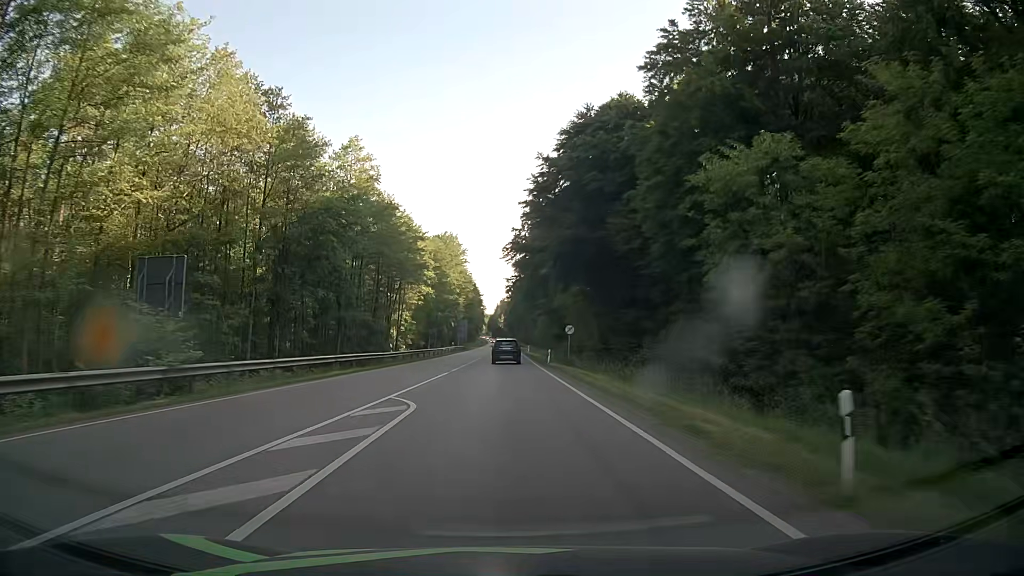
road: secondary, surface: asphalt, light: Day
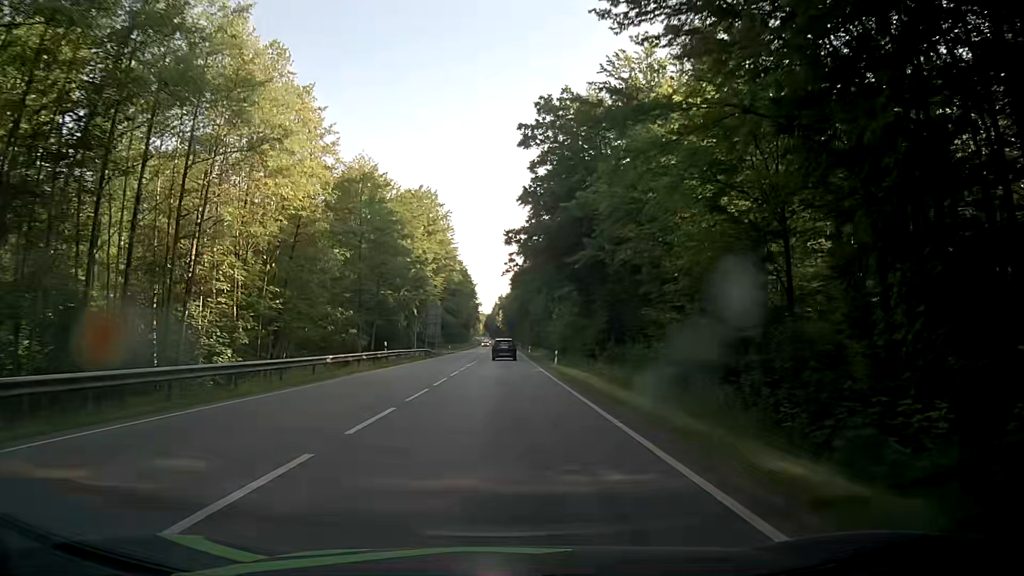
(-0.3, +53.1) m; -1°
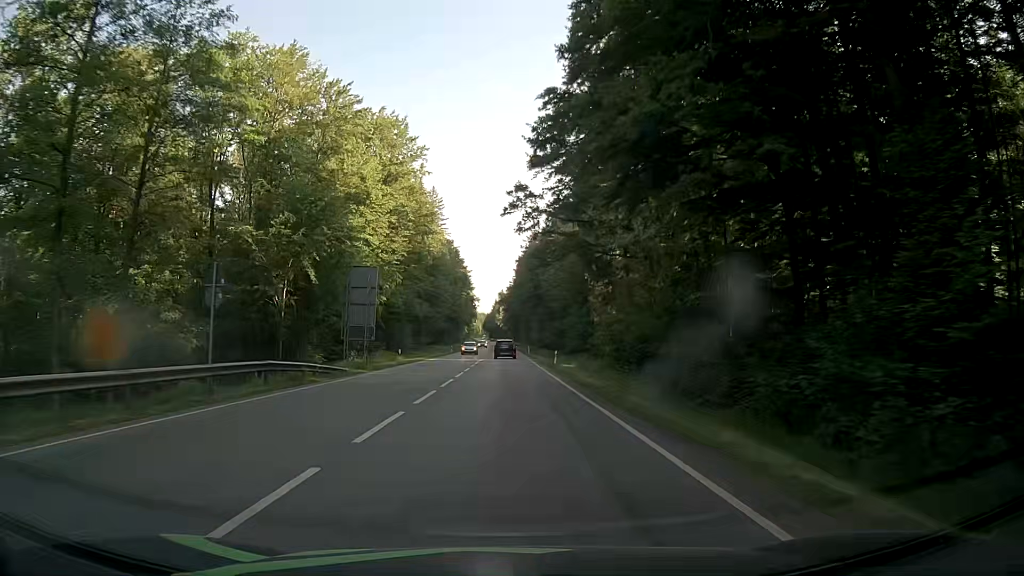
(+0.3, +42.9) m; +1°
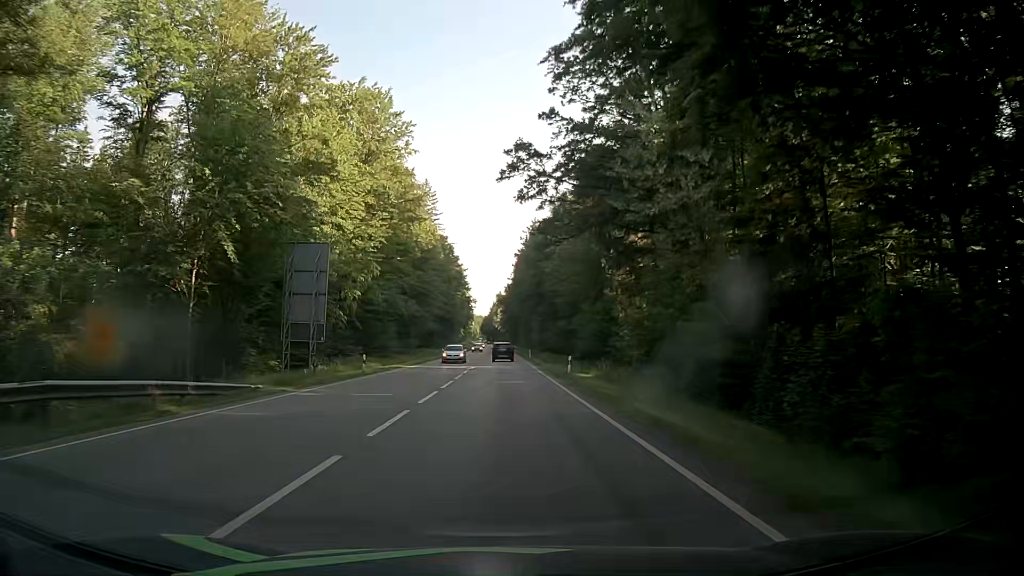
(0.0, +10.9) m; +1°
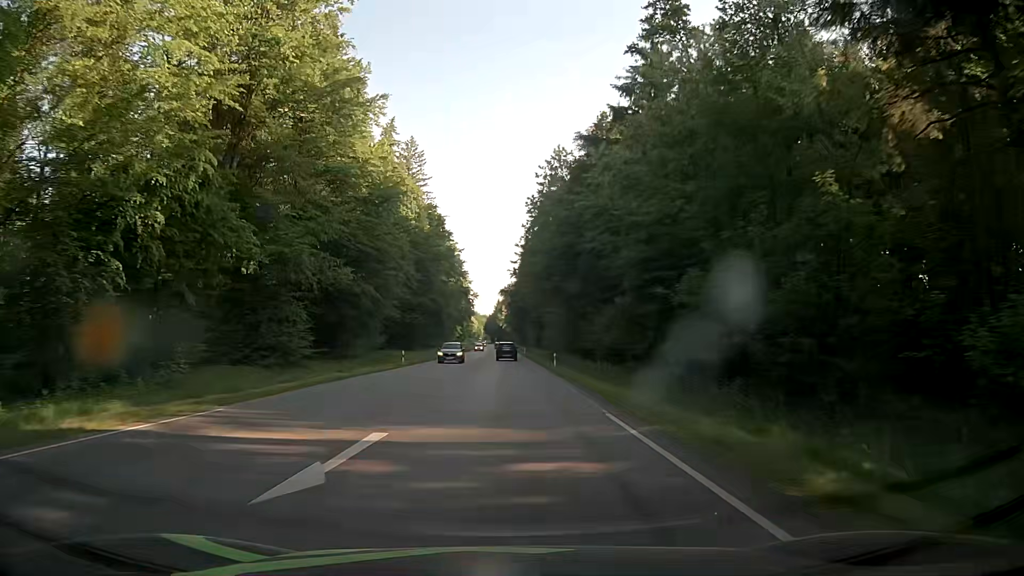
(-0.4, +34.5) m; -2°
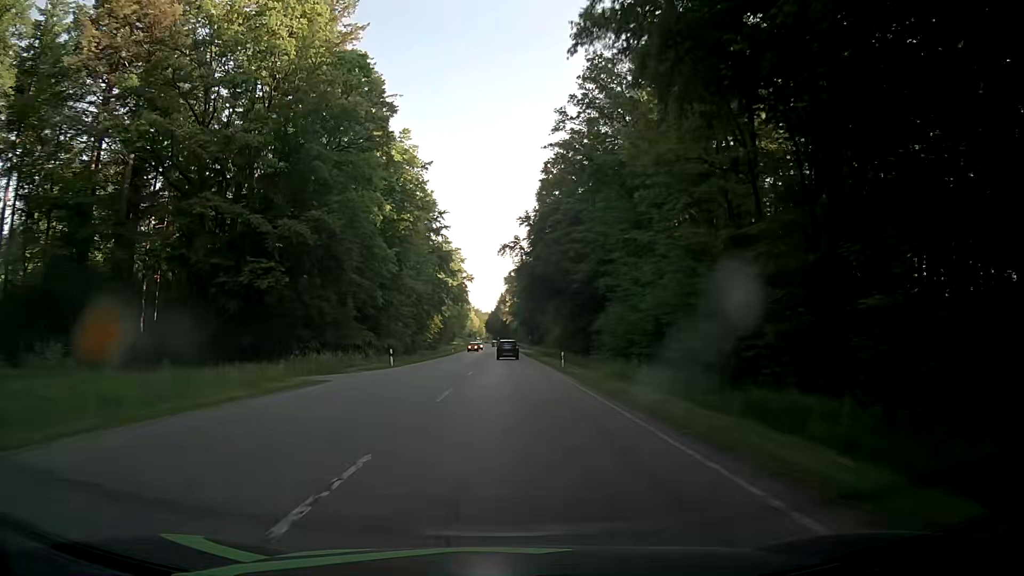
(+0.5, +62.9) m; 0°
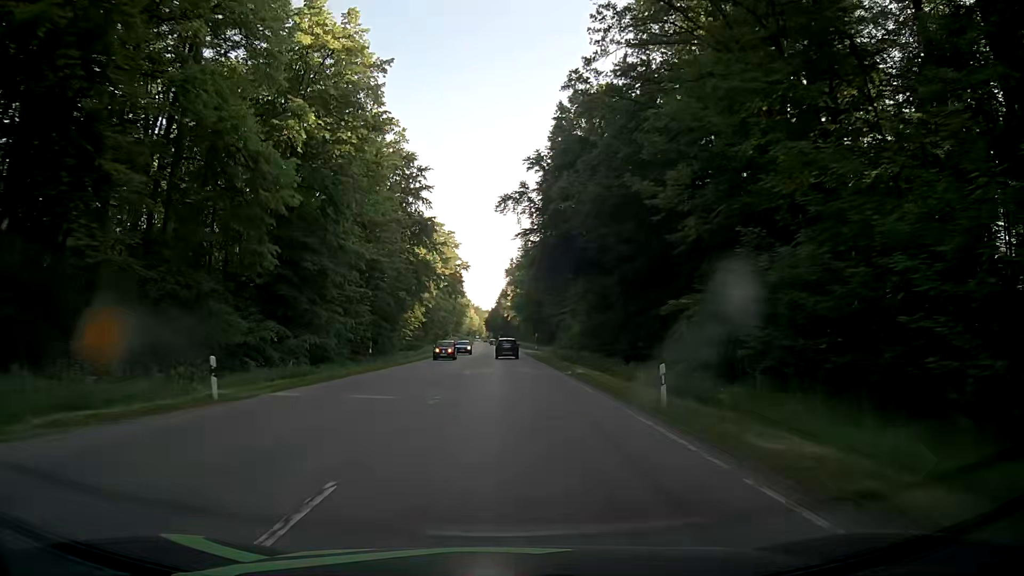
(+0.2, +25.7) m; 0°
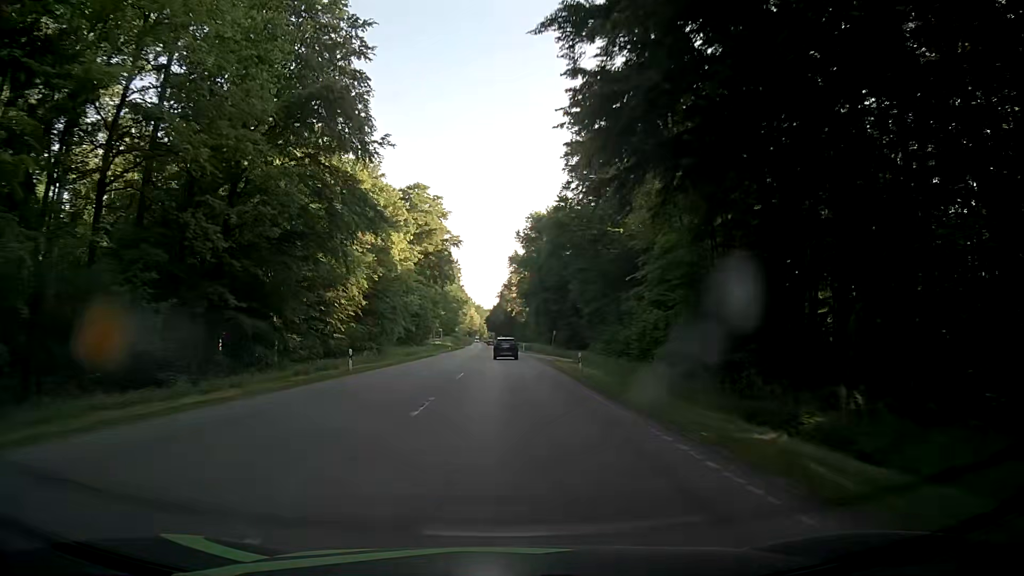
(-0.3, +38.3) m; -1°
(0, +10) (0, +20) (0, +30) (0, +40) (0, +50) (0, +60) (0, +70) (0, +80) (0, +90) (0, +100) m
